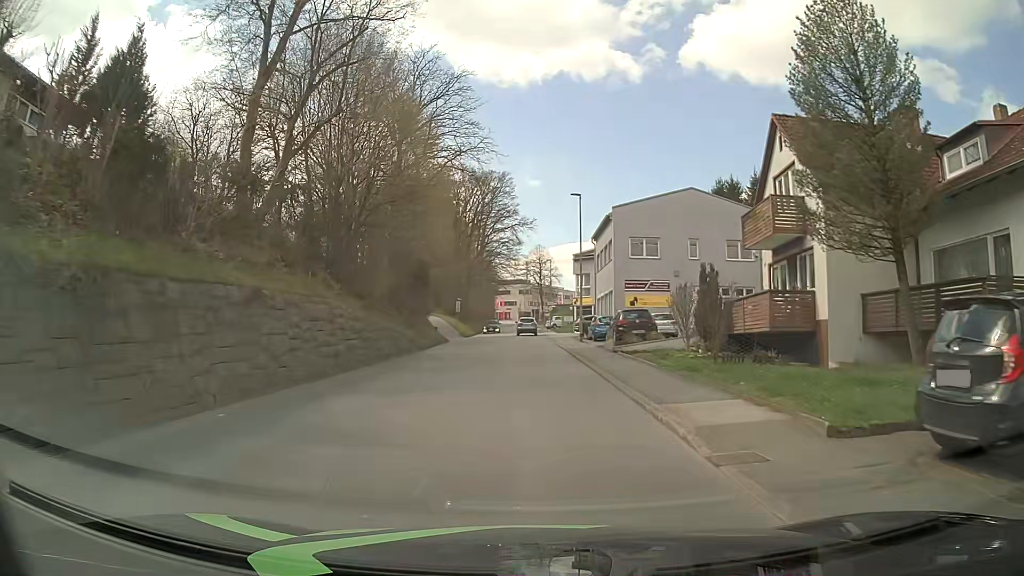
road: tertiary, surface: asphalt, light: Day
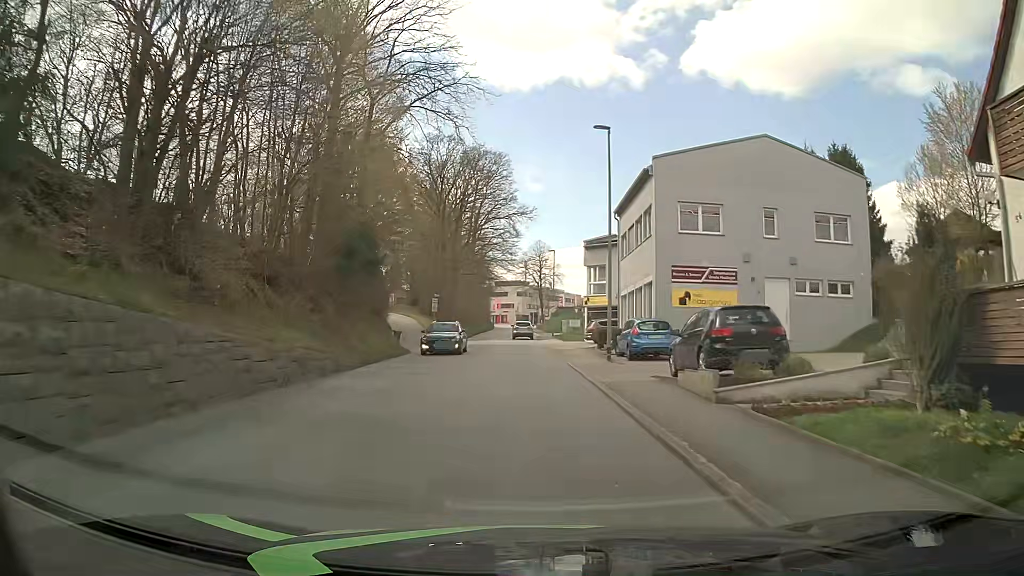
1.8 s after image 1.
(-0.2, +14.3) m; -1°
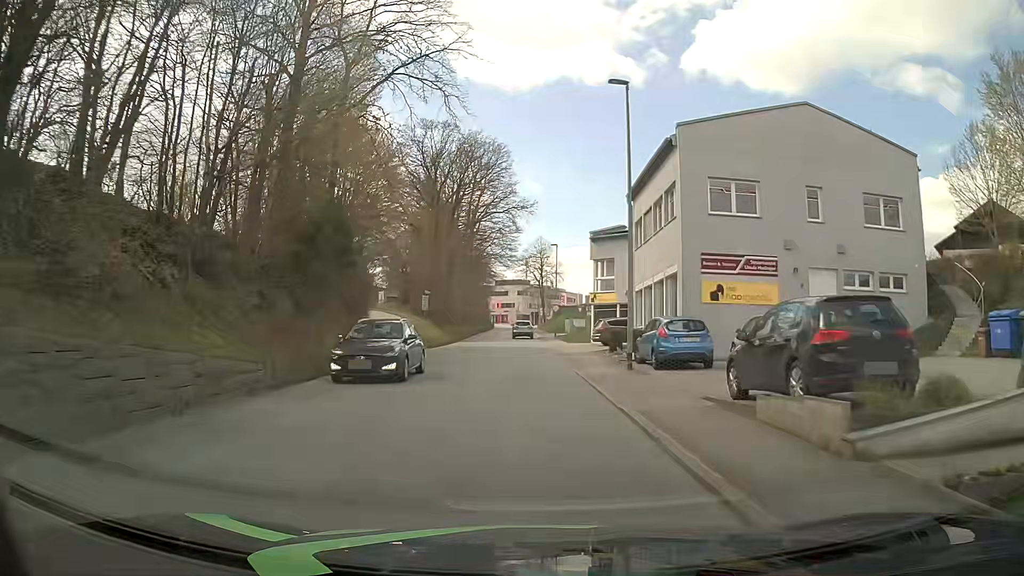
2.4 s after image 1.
(0.0, +4.8) m; 0°
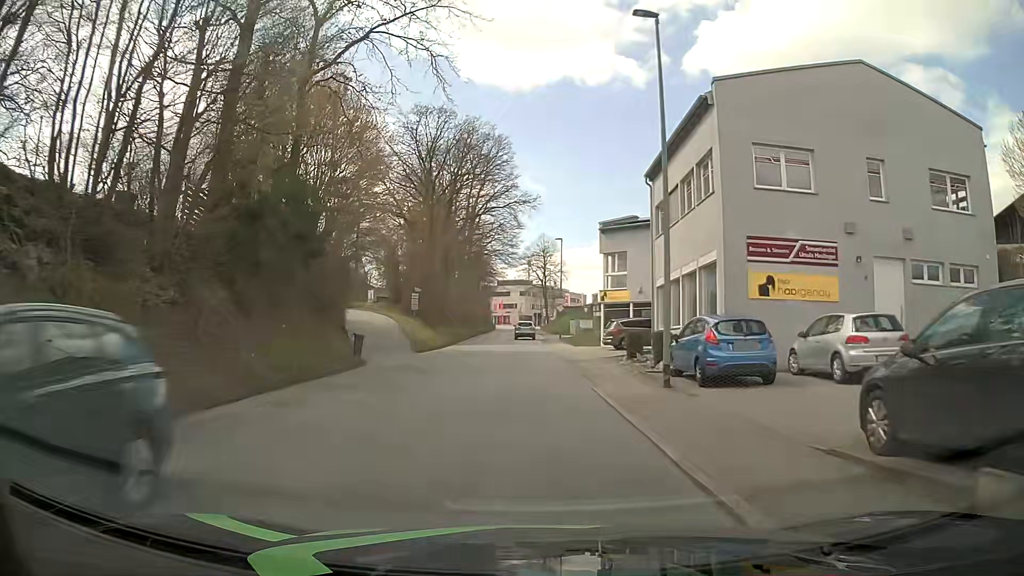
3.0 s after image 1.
(0.0, +4.8) m; -1°
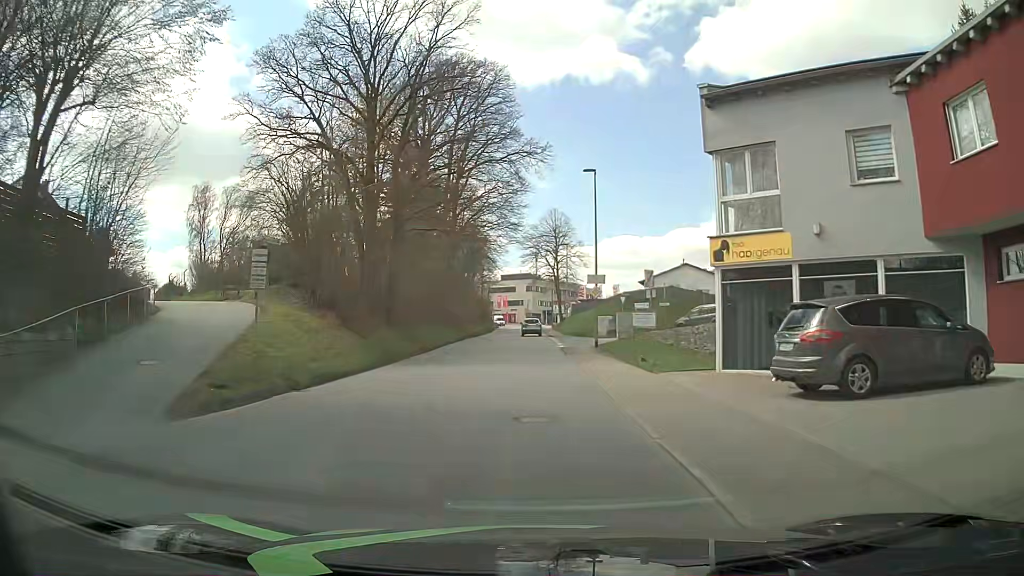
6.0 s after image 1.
(+0.1, +24.0) m; 0°
